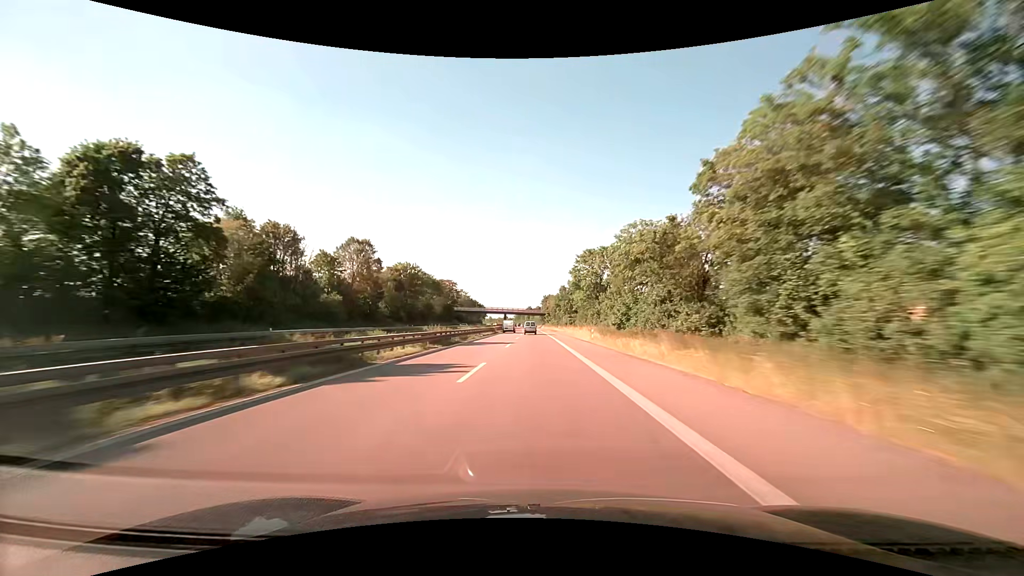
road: trunk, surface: asphalt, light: Day
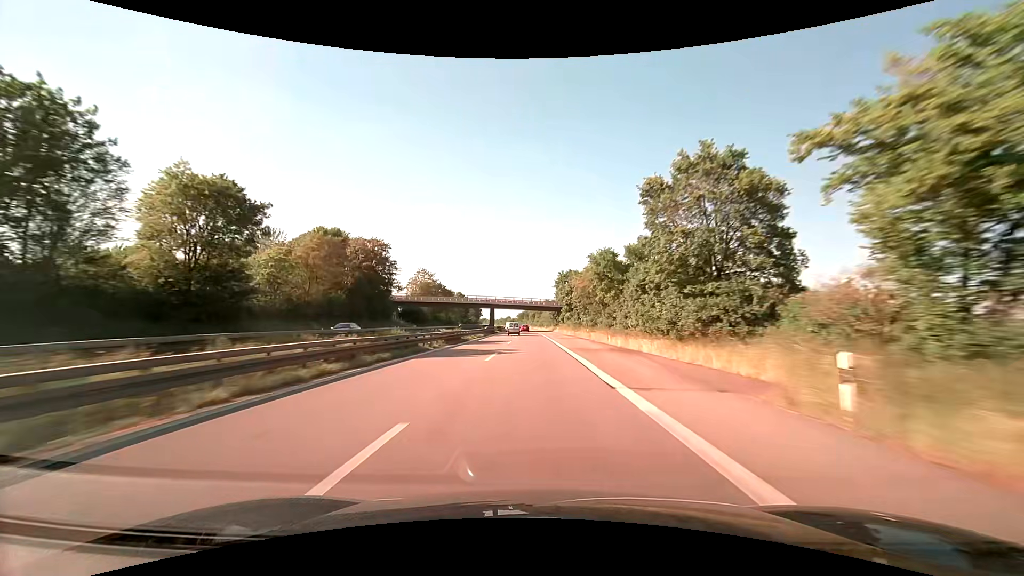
(-0.6, +82.7) m; -1°
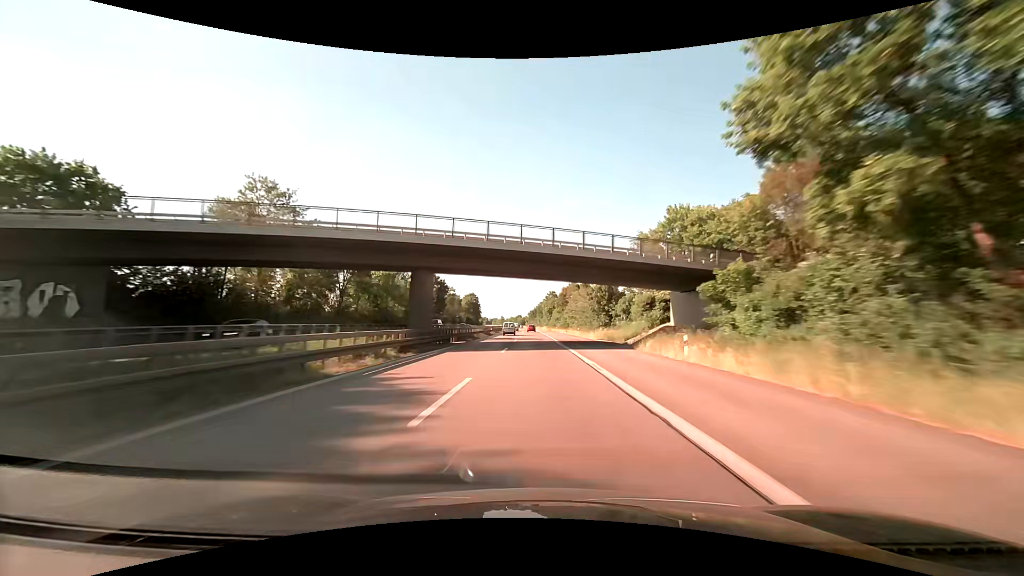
(-1.5, +84.2) m; -2°
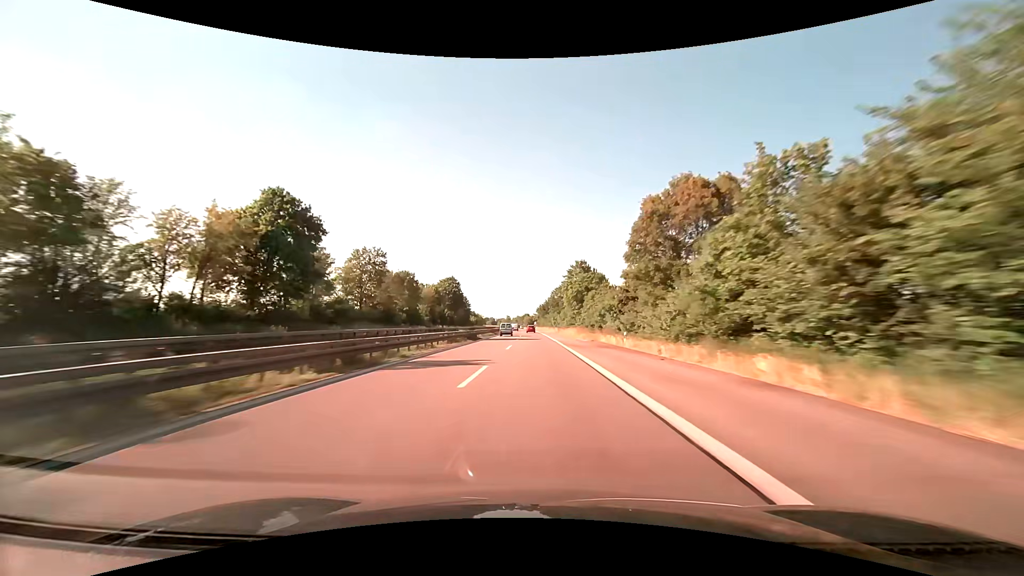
(-0.6, +85.9) m; -1°
(0, +10) (0, +20) (0, +30) (0, +40) (0, +50) (0, +60) (-1, +70) (-1, +80) (-1, +90) (-1, +100) m
